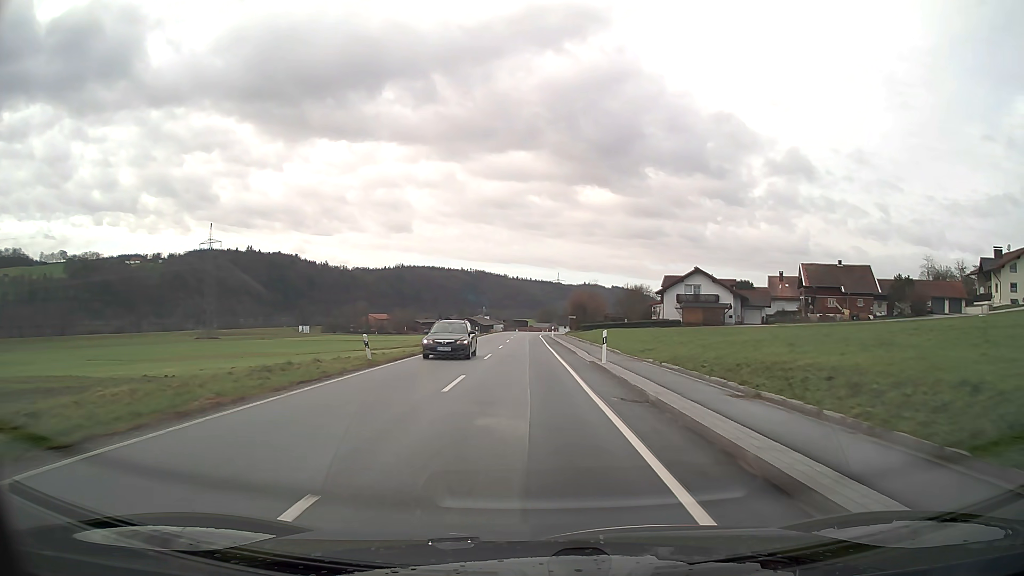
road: secondary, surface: asphalt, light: Day
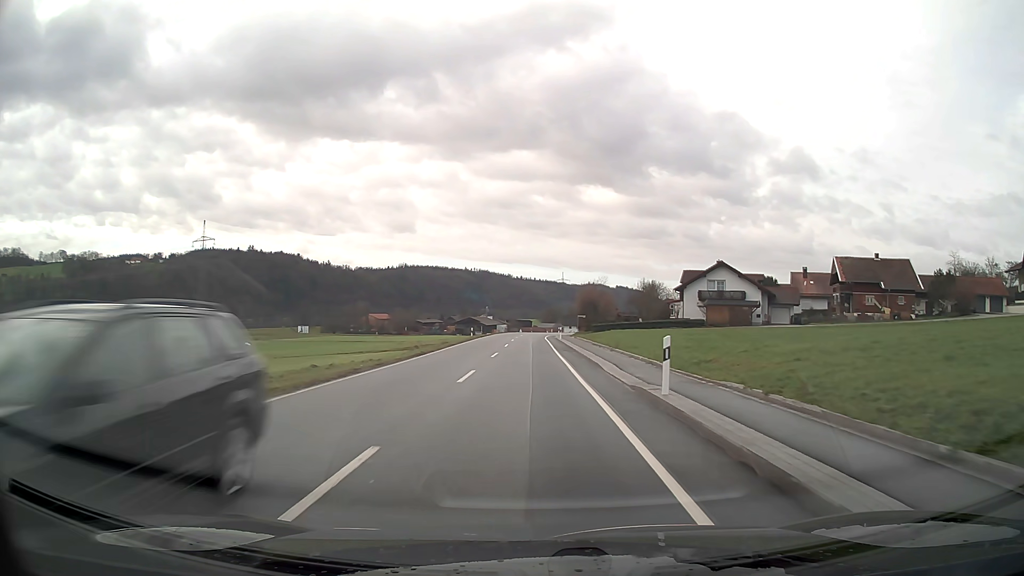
(0.0, +10.1) m; 0°
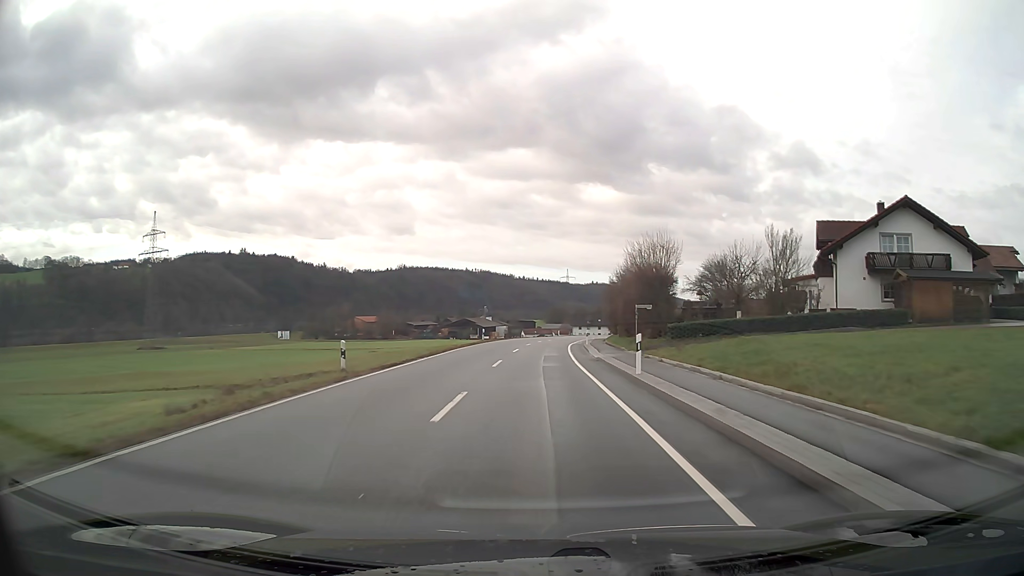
(-0.2, +42.4) m; 0°
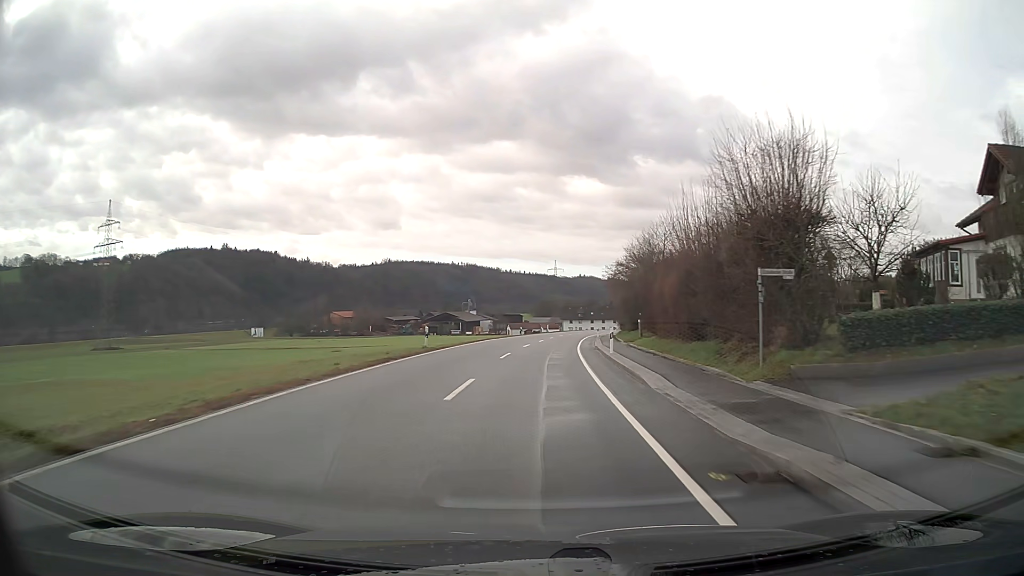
(+0.2, +22.2) m; +1°
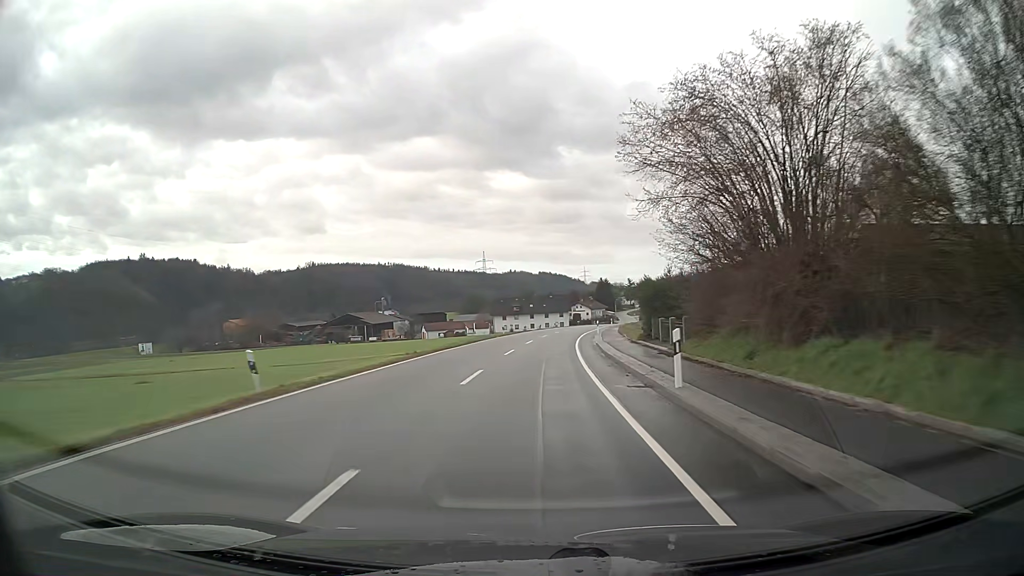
(+2.7, +57.6) m; +6°
